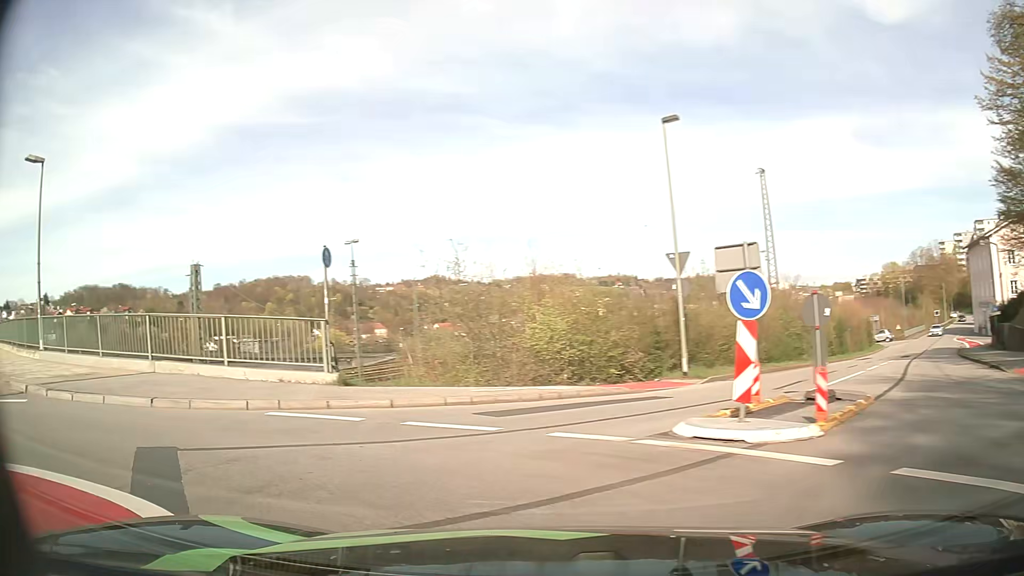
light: Day
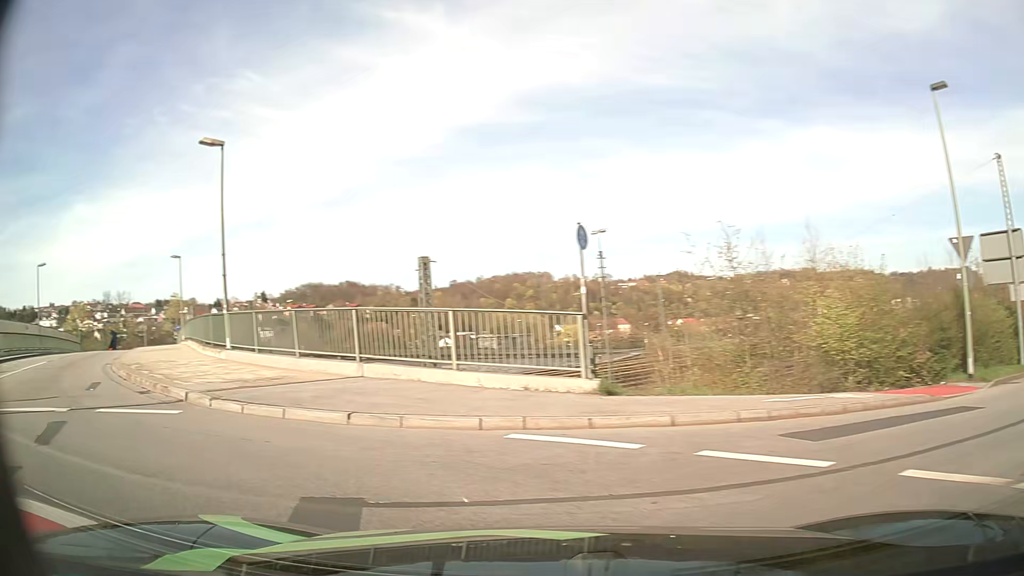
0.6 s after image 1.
(-0.5, +2.7) m; -20°
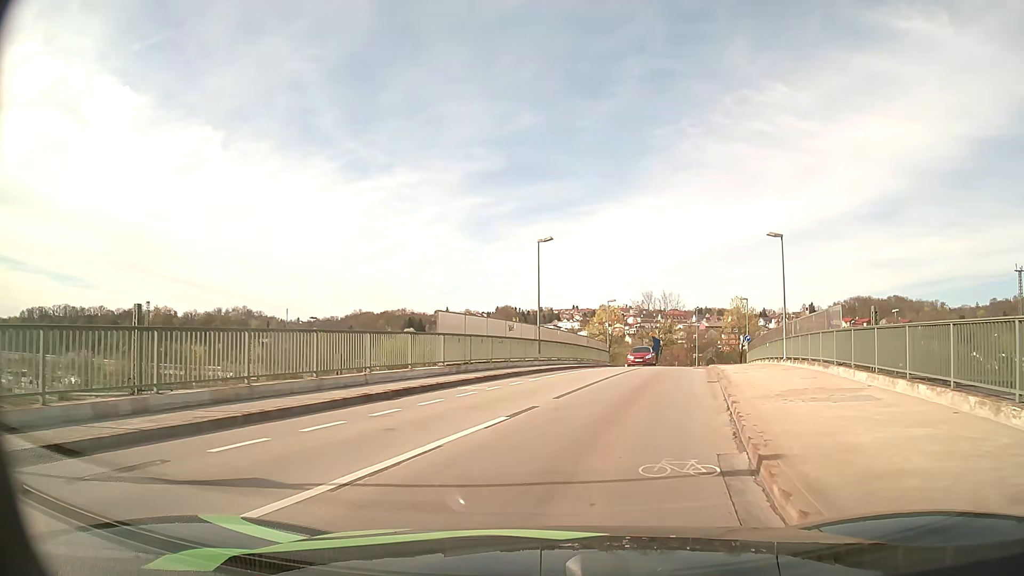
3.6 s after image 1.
(-10.7, +13.7) m; -48°
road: unclassified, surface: asphalt
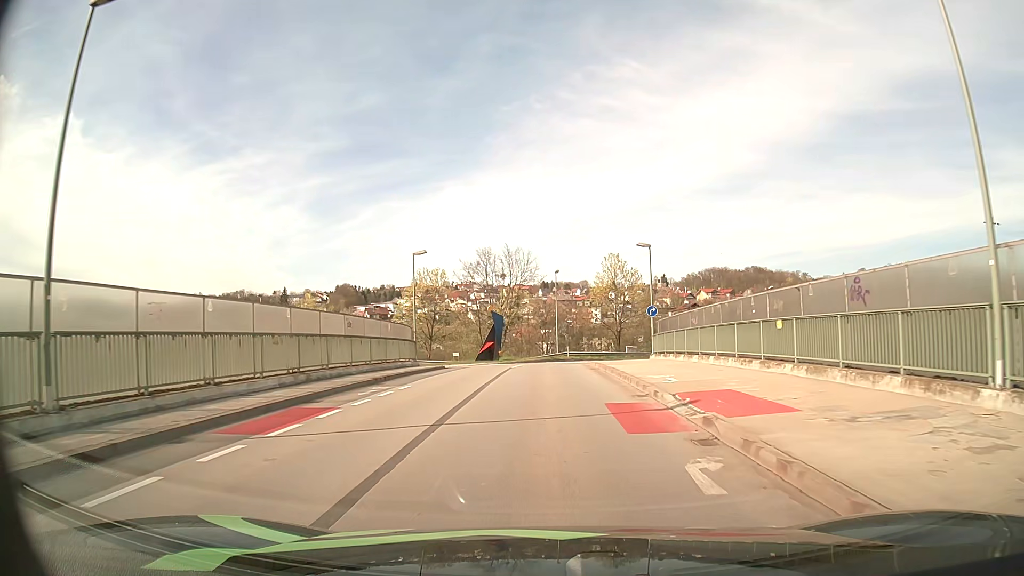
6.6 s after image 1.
(+4.3, +26.2) m; +14°
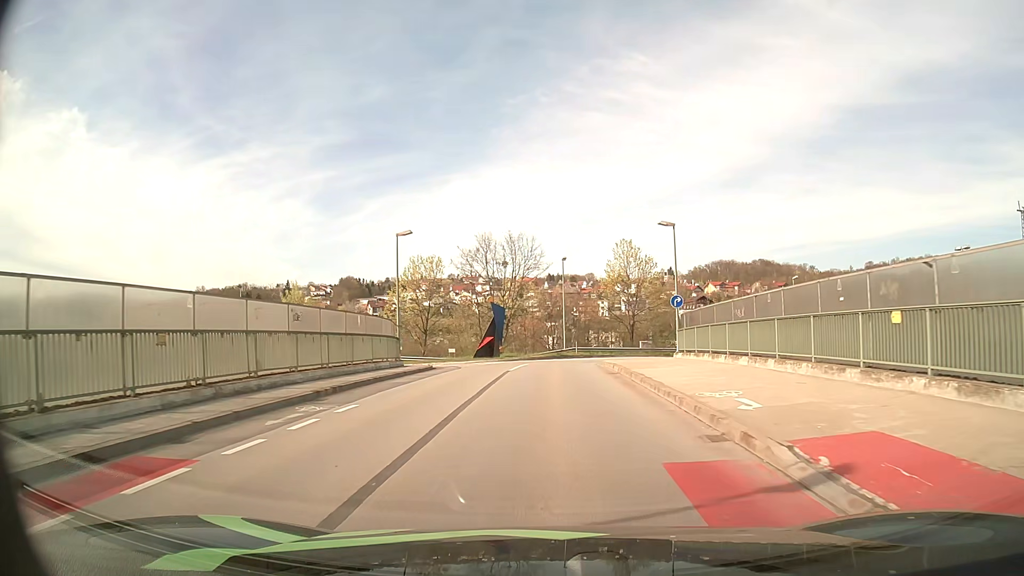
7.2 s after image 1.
(0.0, +5.6) m; 0°
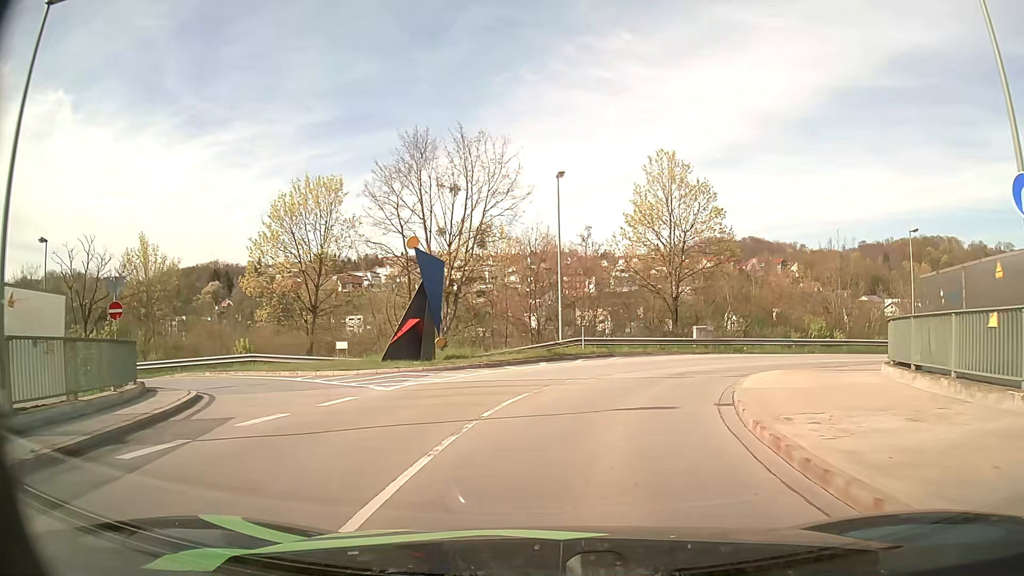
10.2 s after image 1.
(-0.2, +24.9) m; +1°
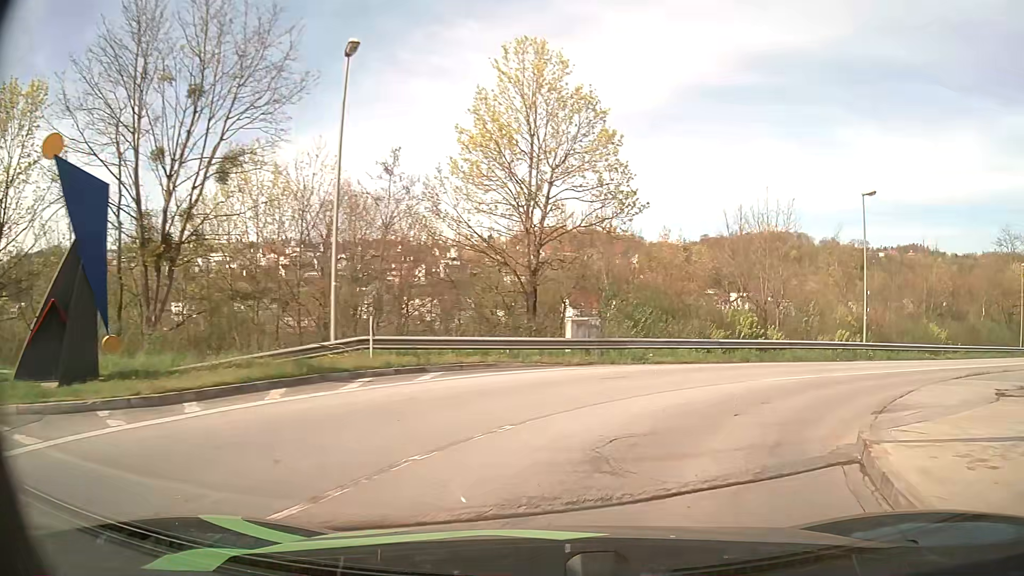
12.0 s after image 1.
(+1.1, +13.1) m; +14°
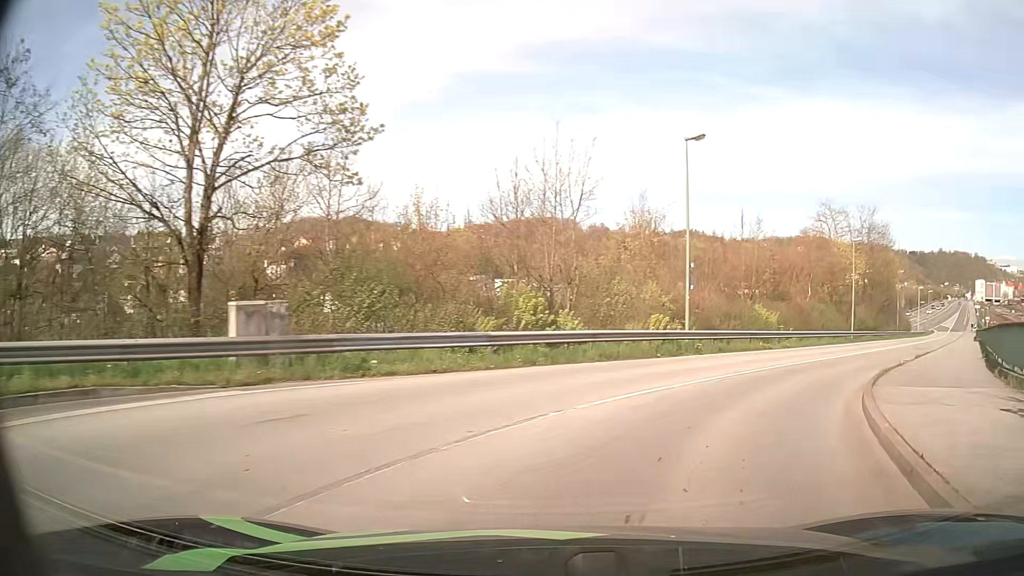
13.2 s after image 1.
(+1.3, +8.0) m; +20°
(+2, +10) (+7, +19) (+13, +26) (+19, +34) (+25, +42) (+31, +50) (+37, +58) (+44, +66) (+50, +74) (+56, +82) m
